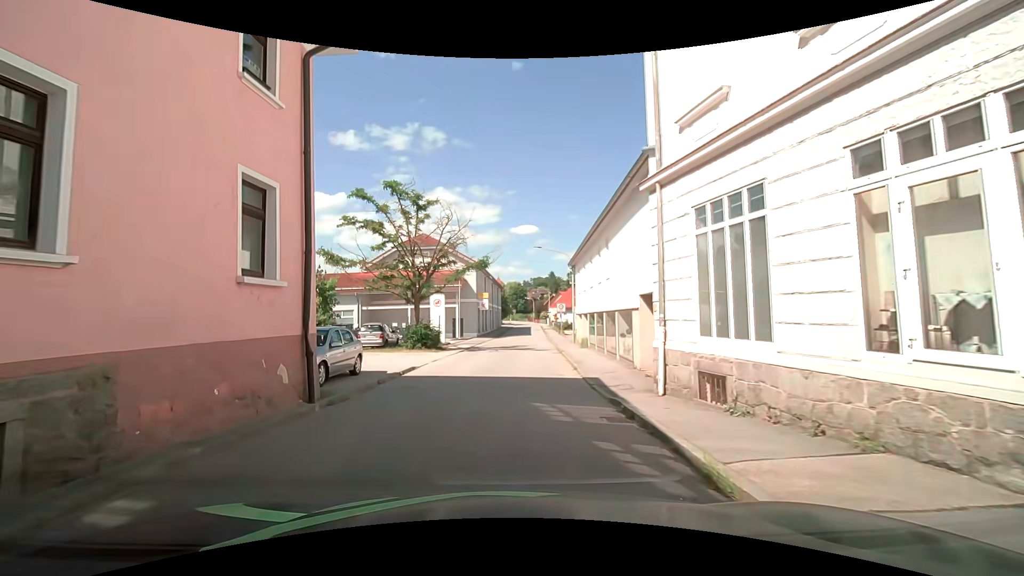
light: Day
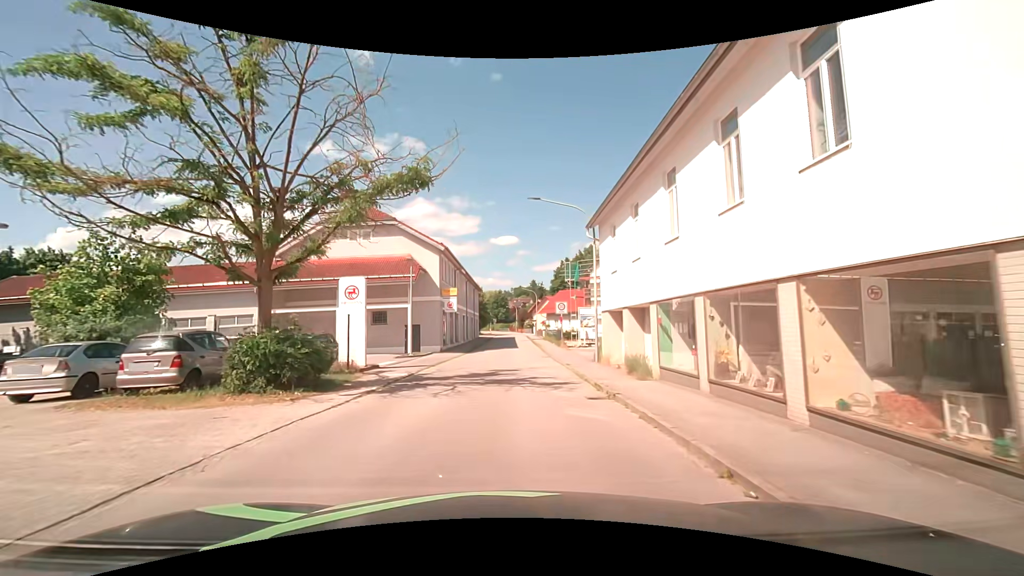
(+0.1, +16.6) m; +2°
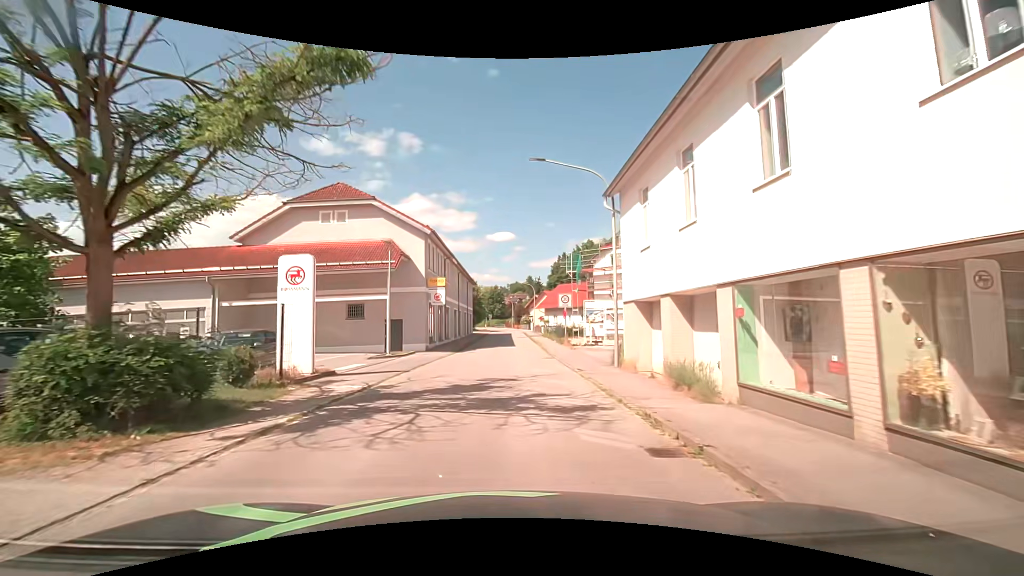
(+0.1, +4.8) m; +1°
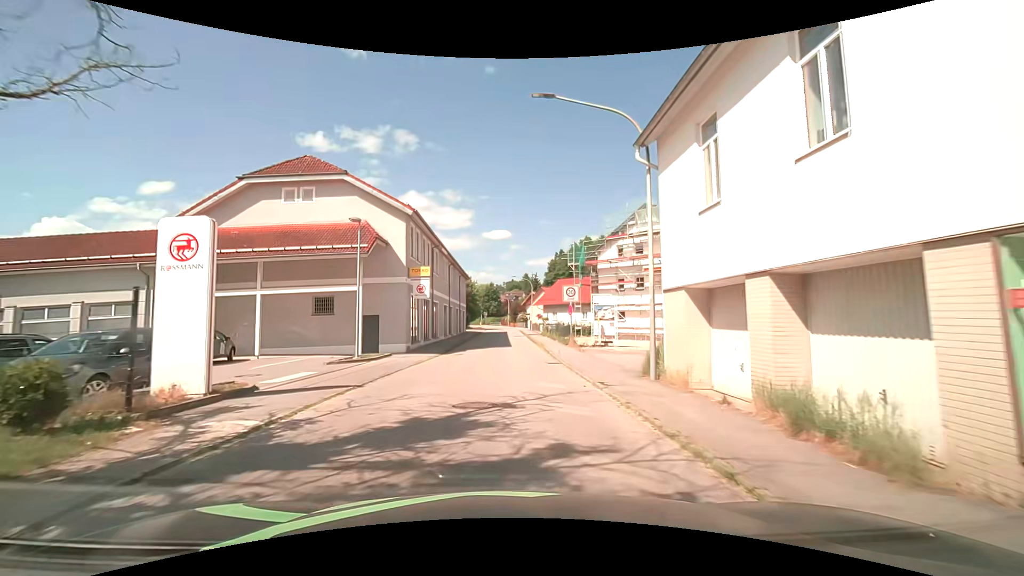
(0.0, +4.8) m; 0°
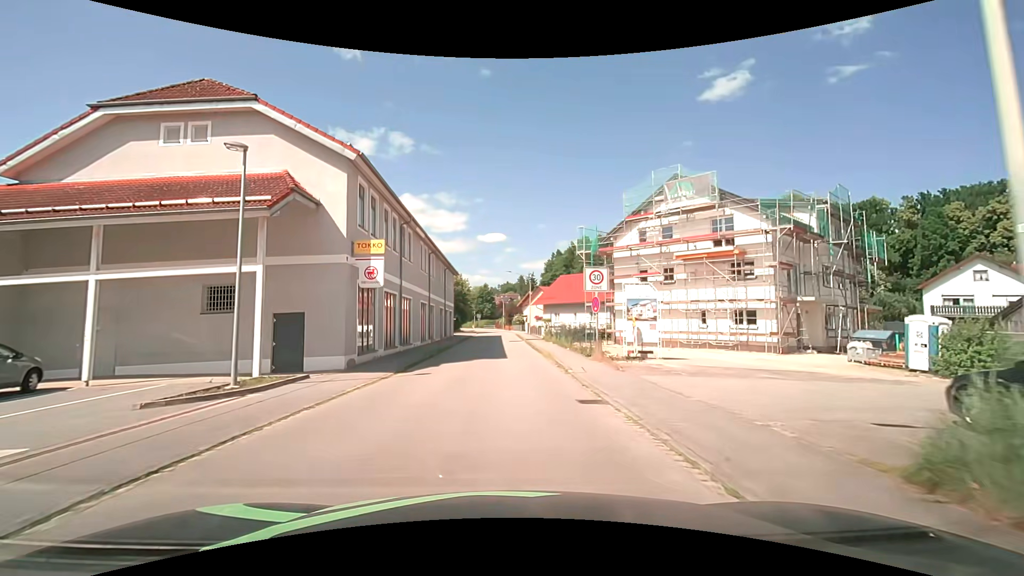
(+0.1, +9.3) m; 0°
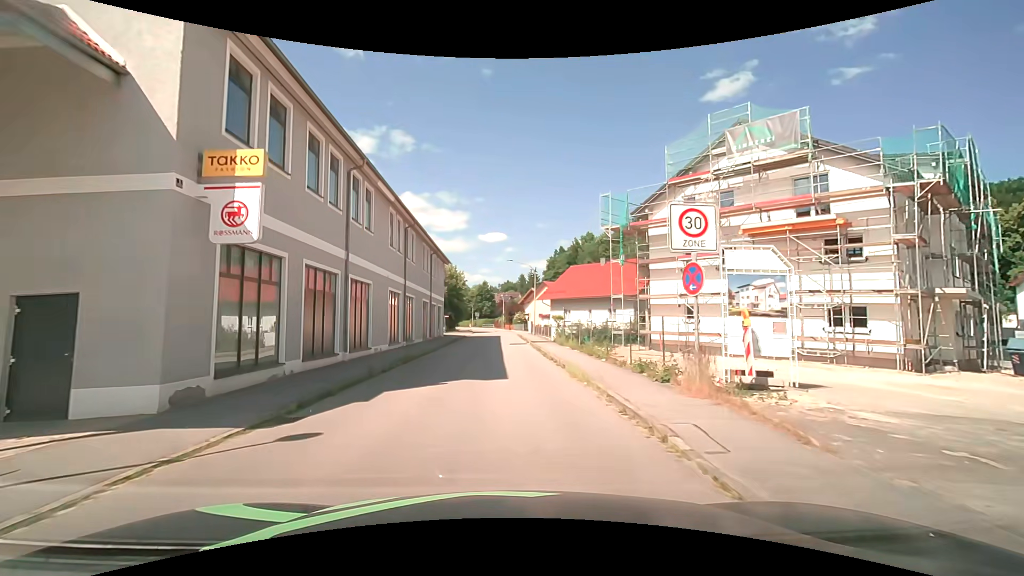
(+0.1, +9.5) m; 0°
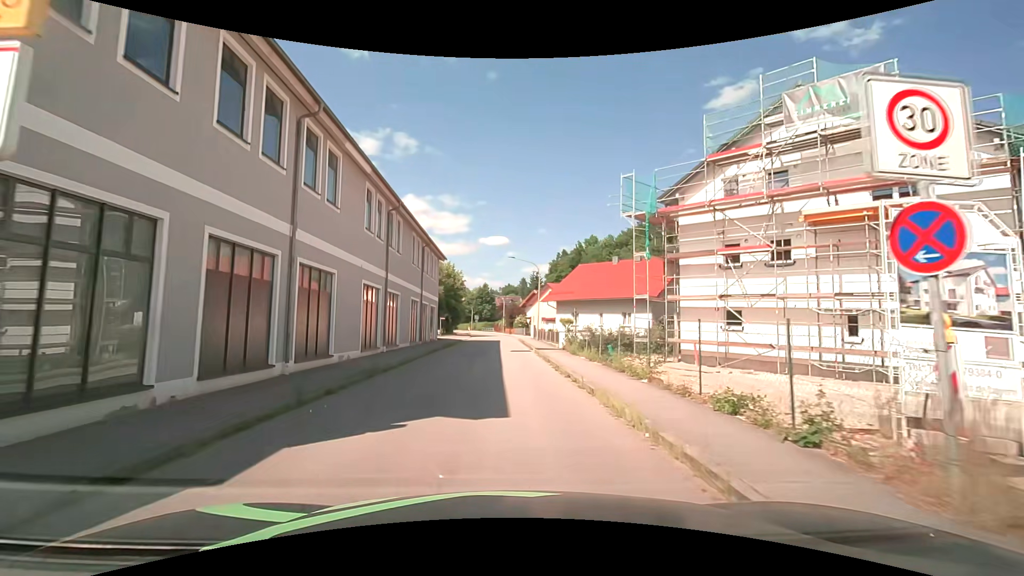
(0.0, +4.8) m; 0°
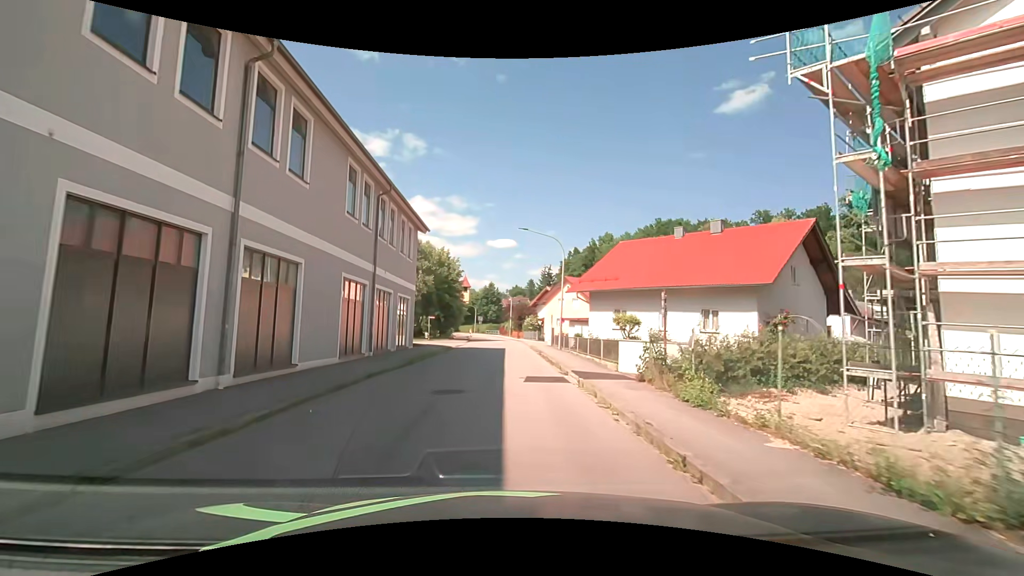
(0.0, +14.2) m; 0°
